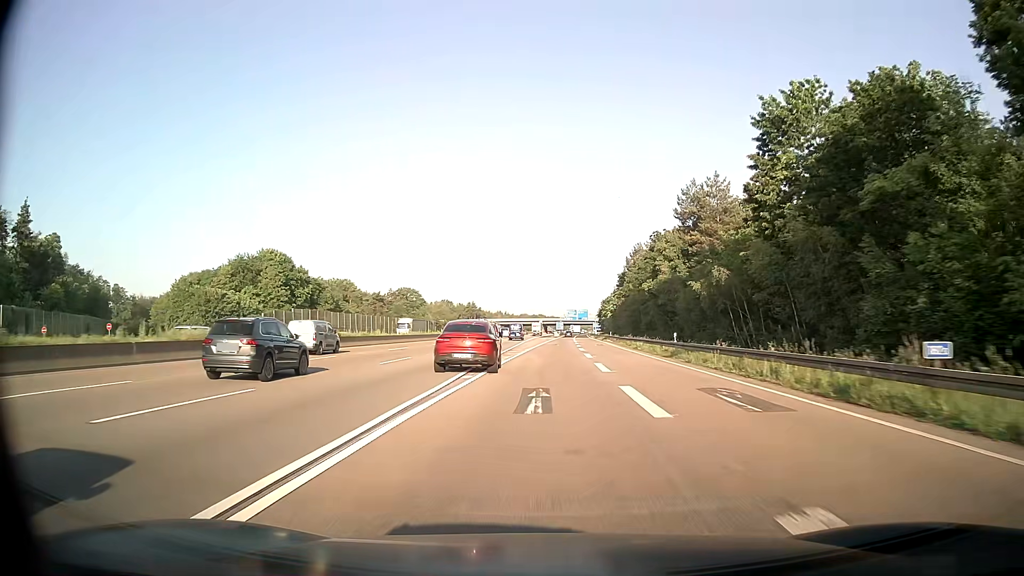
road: motorway_link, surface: asphalt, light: Day
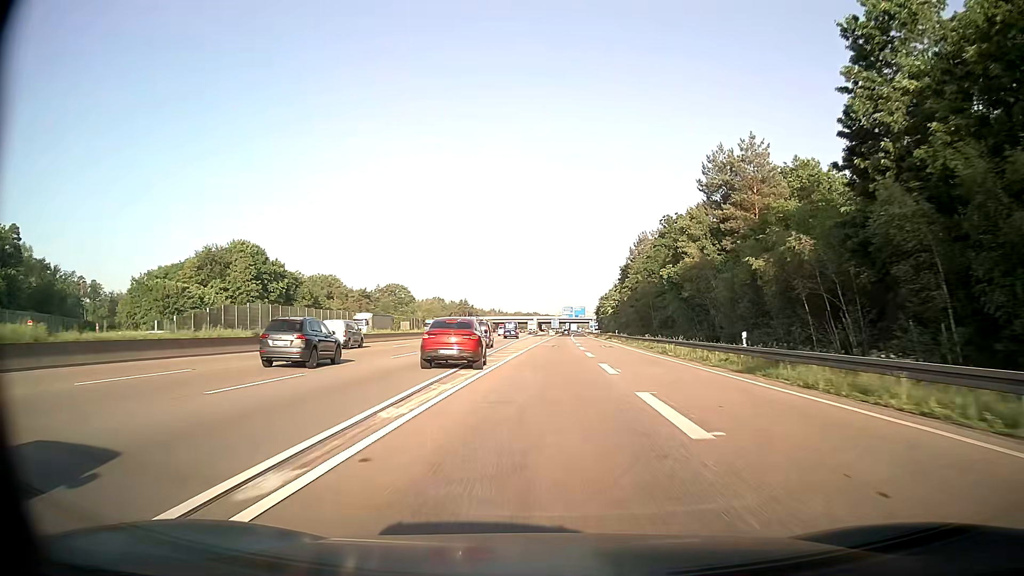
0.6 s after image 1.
(0.0, +14.5) m; 0°
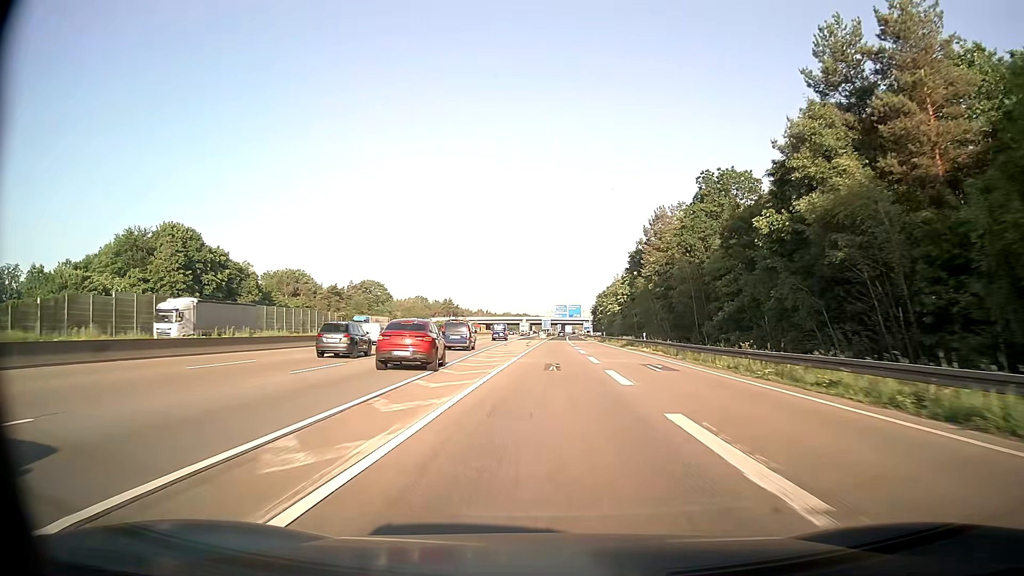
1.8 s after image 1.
(+0.2, +29.0) m; +1°
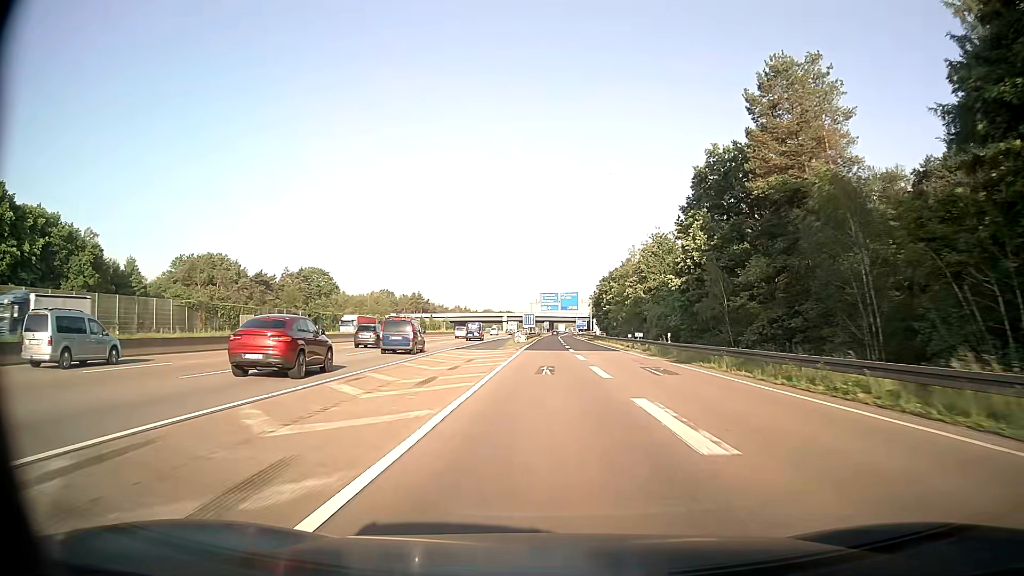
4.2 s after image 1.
(+0.8, +58.2) m; +1°
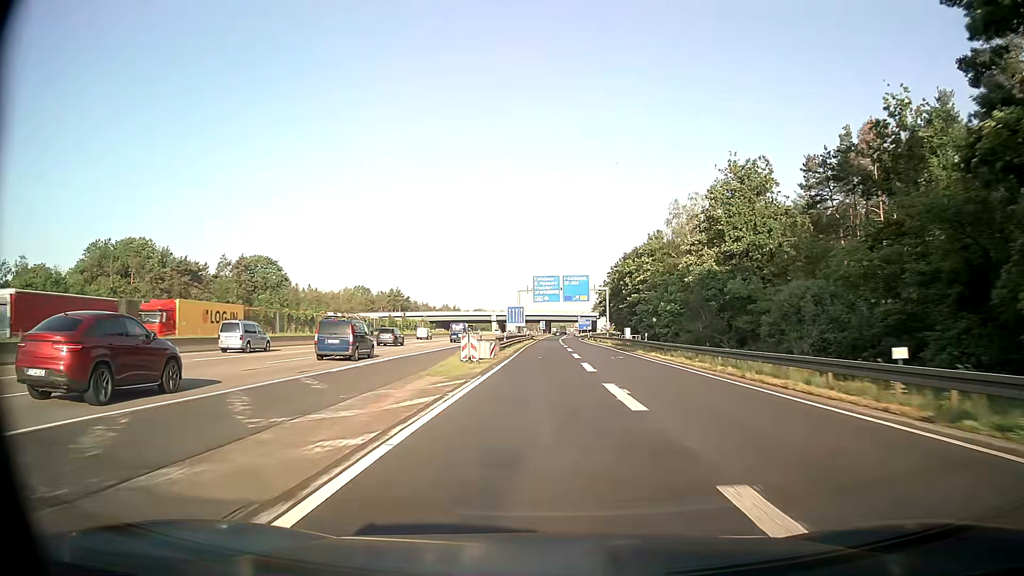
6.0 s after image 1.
(+0.3, +43.9) m; +1°
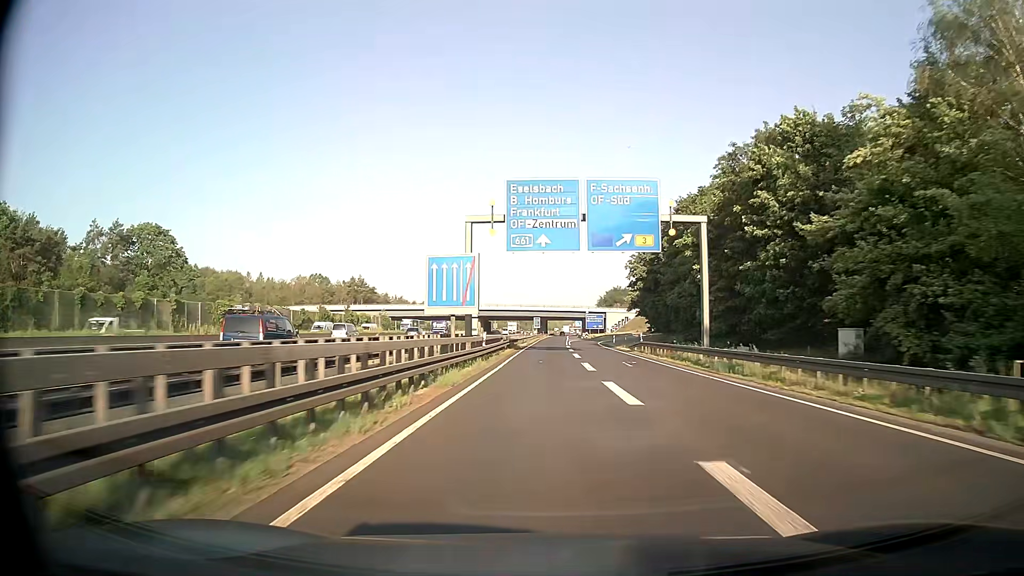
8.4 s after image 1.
(0.0, +58.9) m; 0°
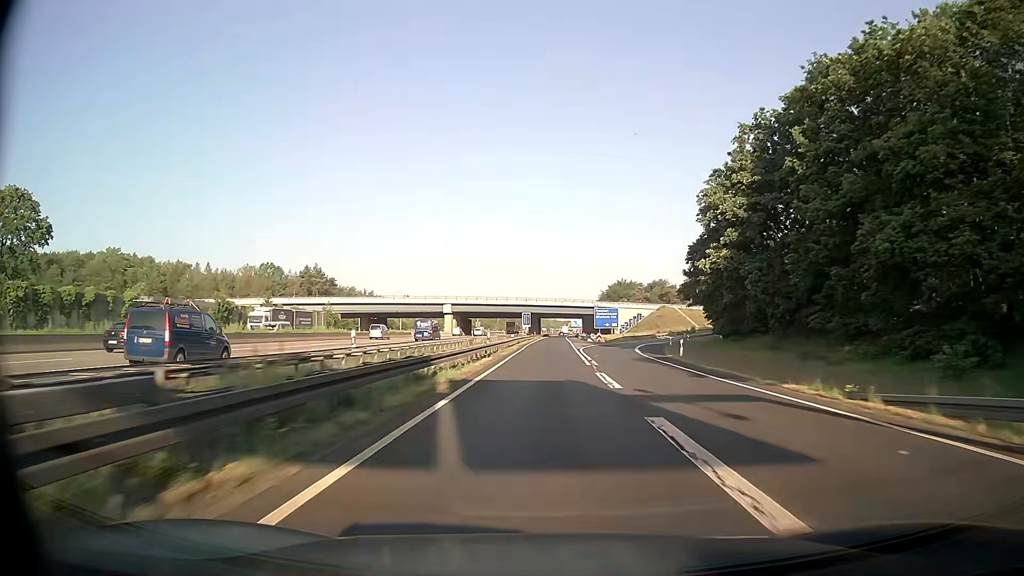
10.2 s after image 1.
(+0.2, +44.4) m; 0°
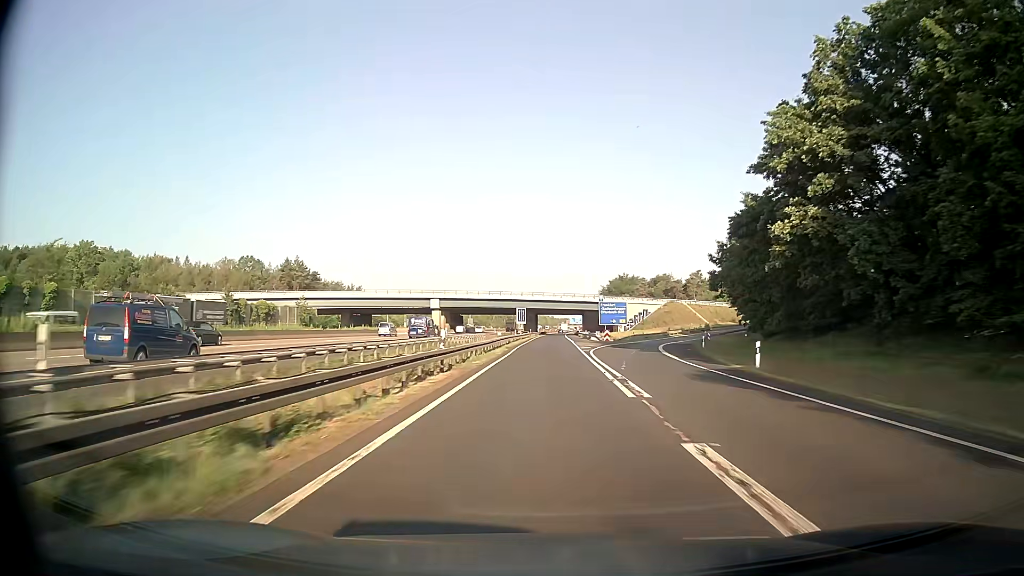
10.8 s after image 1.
(+0.1, +14.8) m; 0°
(0, +10) (0, +20) (0, +30) (0, +40) (0, +50) (0, +60) (+1, +70) (+1, +80) (+1, +90) (+1, +100) m
